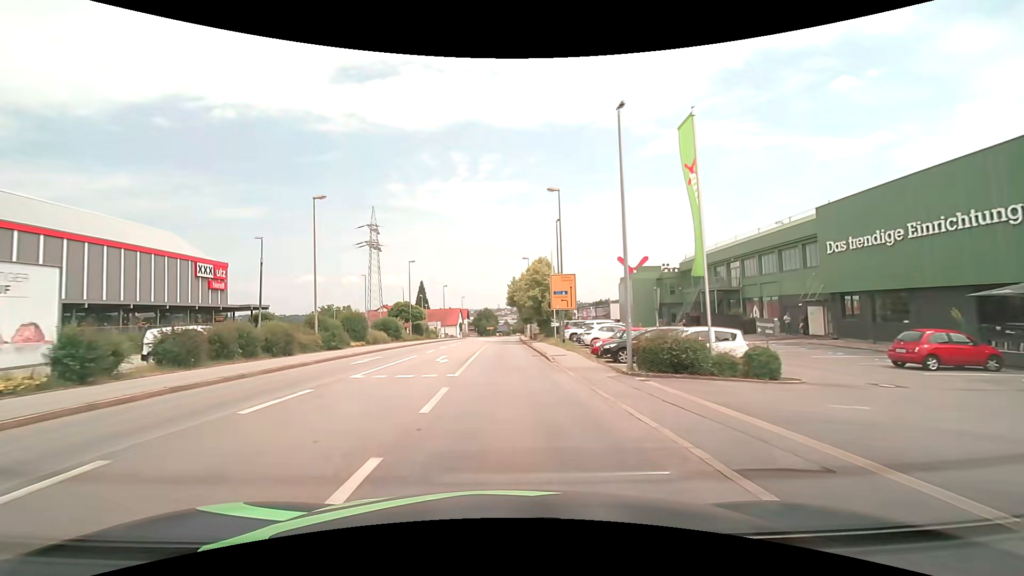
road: tertiary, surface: asphalt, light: Day
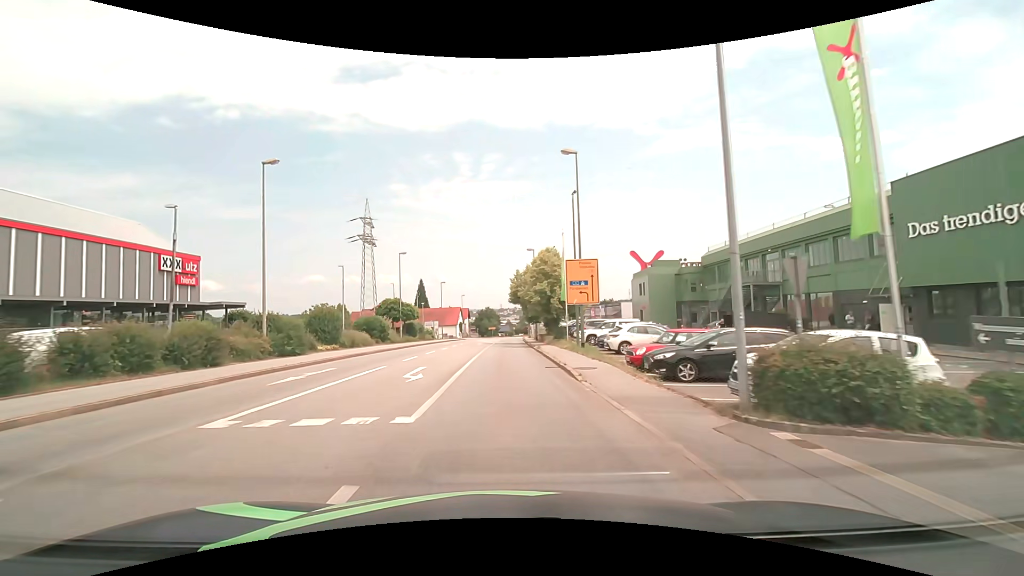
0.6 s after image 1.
(0.0, +7.0) m; 0°
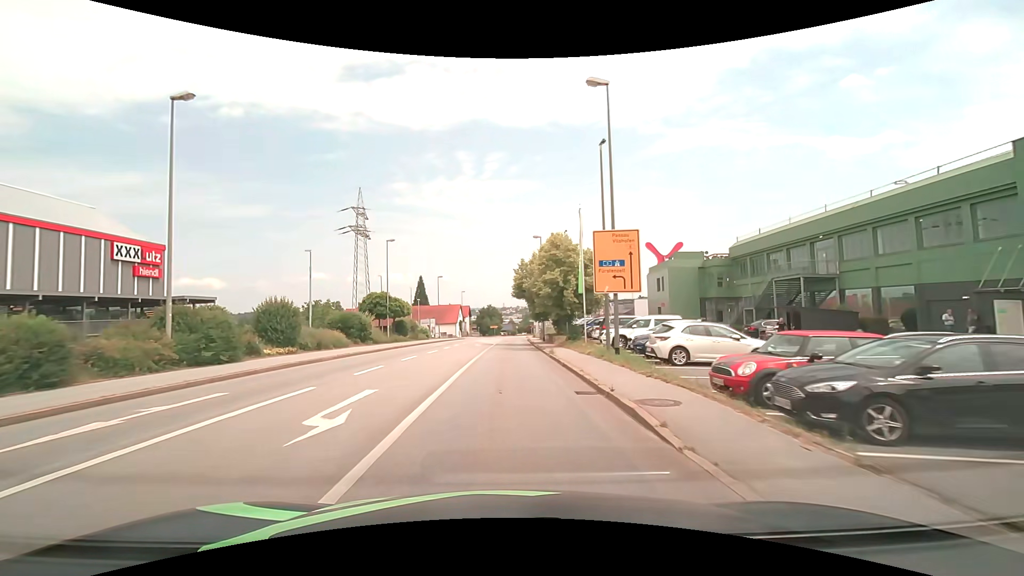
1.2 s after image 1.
(-0.1, +7.1) m; -1°
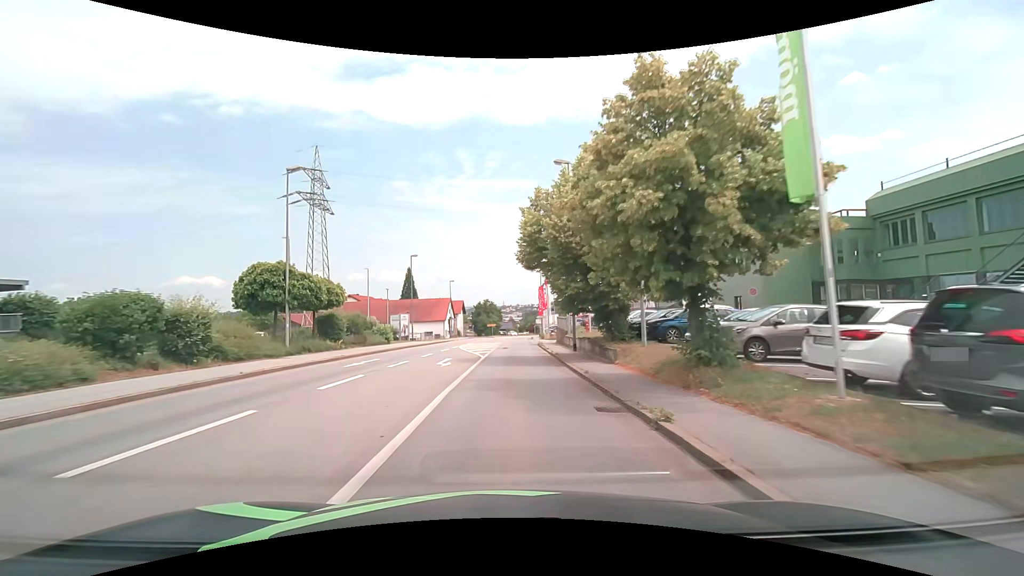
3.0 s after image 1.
(+0.1, +21.8) m; 0°
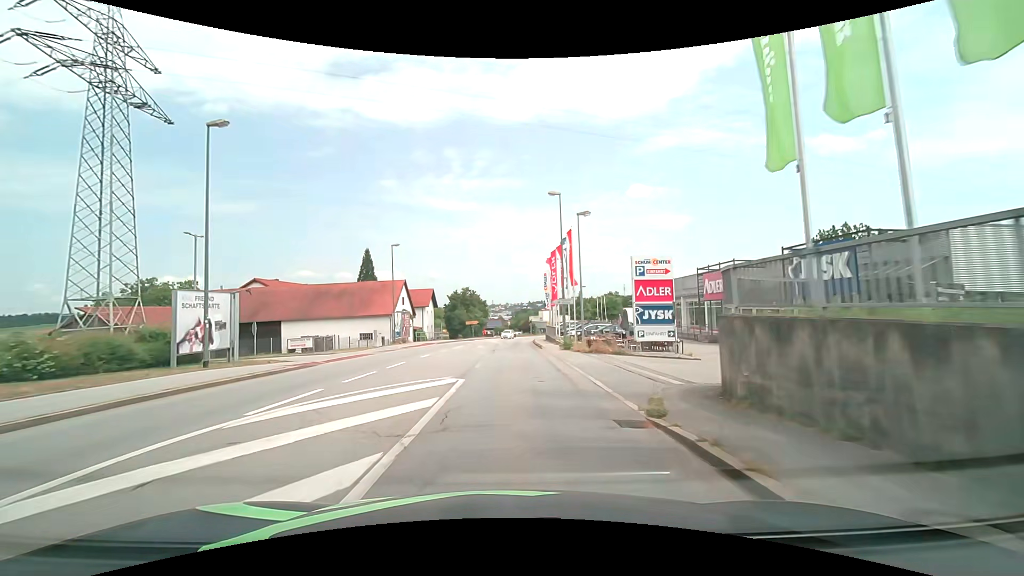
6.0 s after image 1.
(+0.3, +36.5) m; +1°
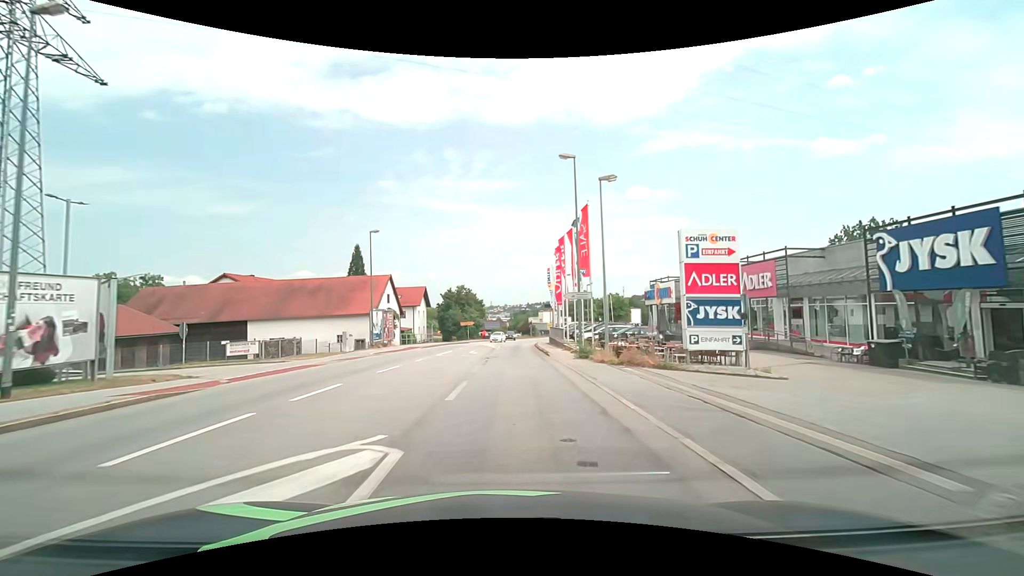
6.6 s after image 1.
(0.0, +7.4) m; 0°
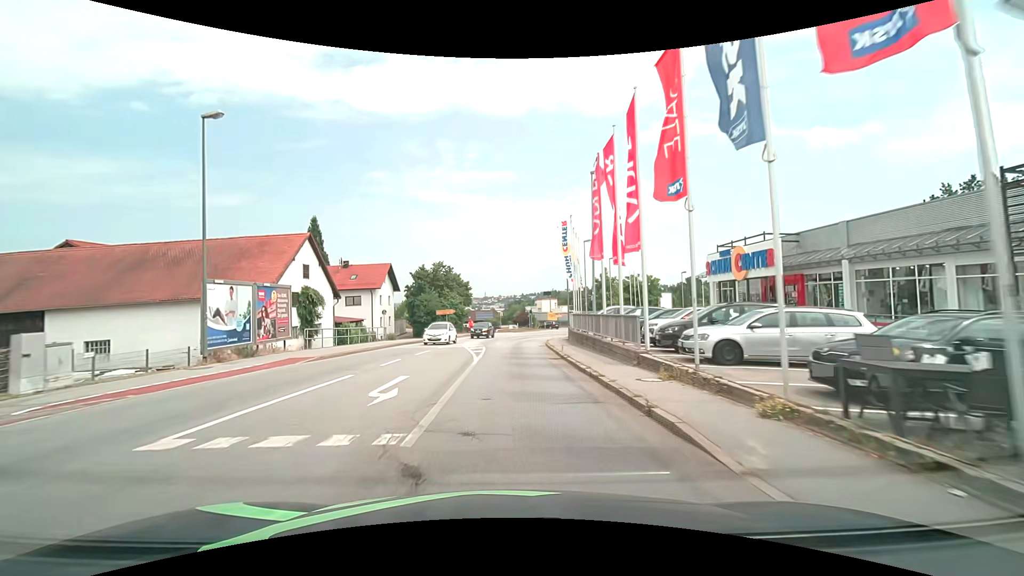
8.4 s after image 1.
(+0.2, +22.1) m; +1°
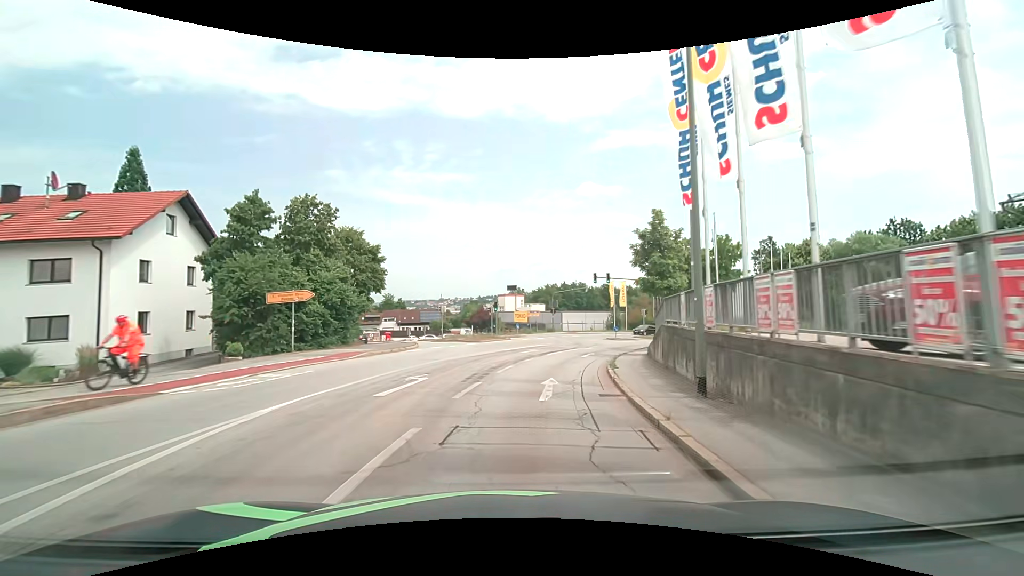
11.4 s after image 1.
(+0.7, +35.0) m; +5°
(0, +10) (+2, +20) (+4, +30) (+8, +39) (+12, +48) (+17, +57) (+23, +65) (+29, +72) (+36, +79) (+44, +85) m
